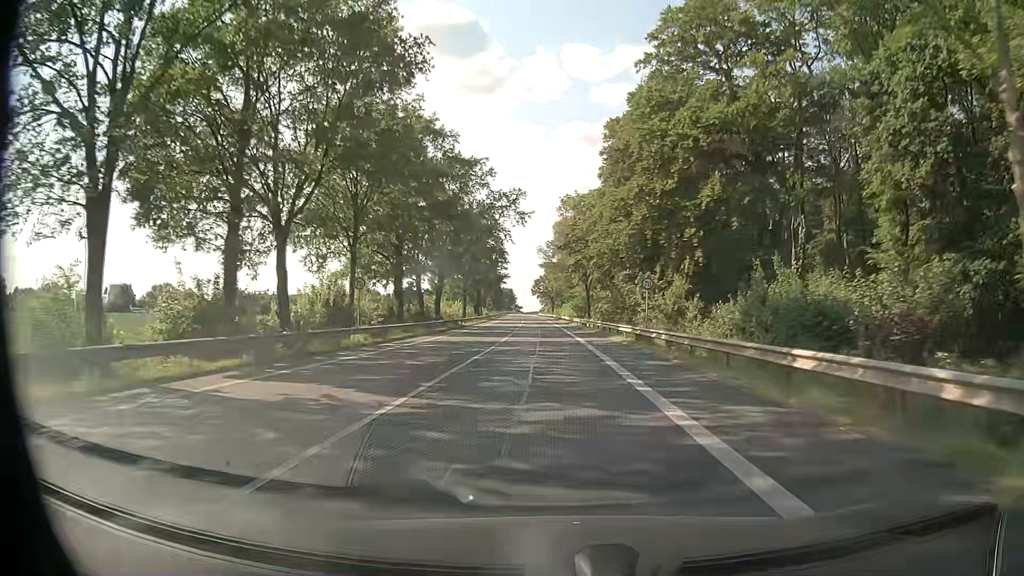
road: primary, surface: asphalt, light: Day
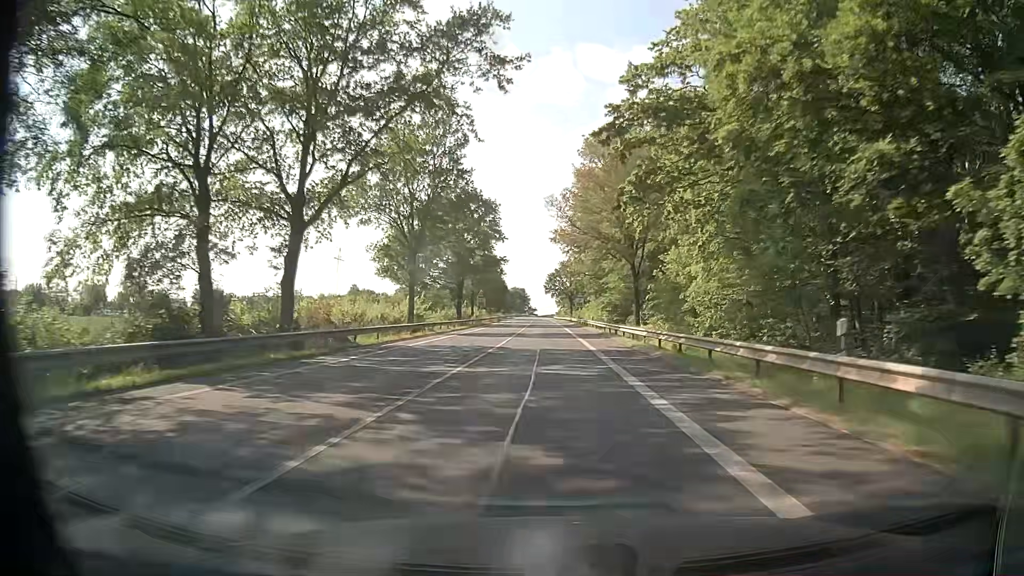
(-0.6, +42.3) m; -2°
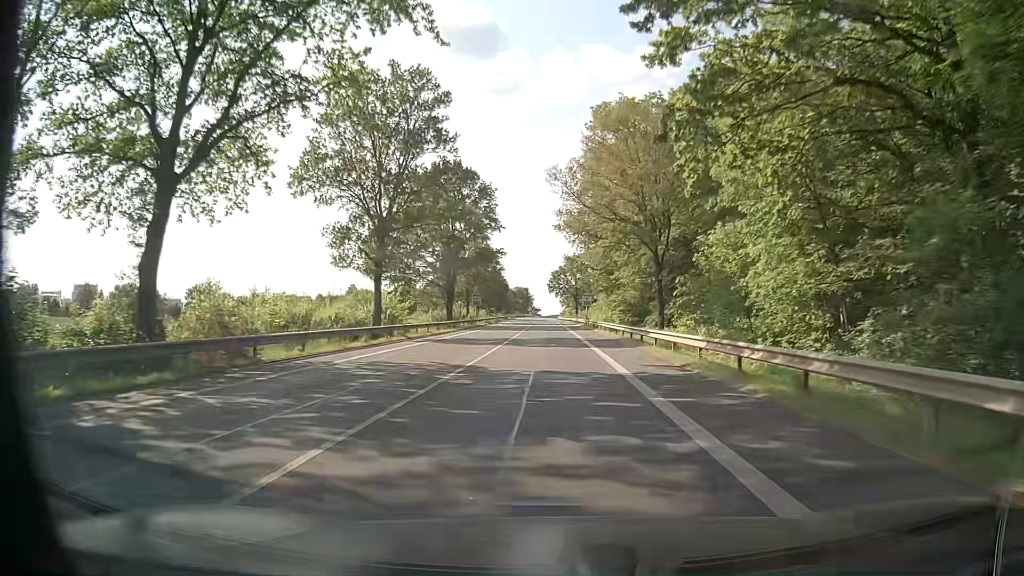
(0.0, +10.6) m; 0°
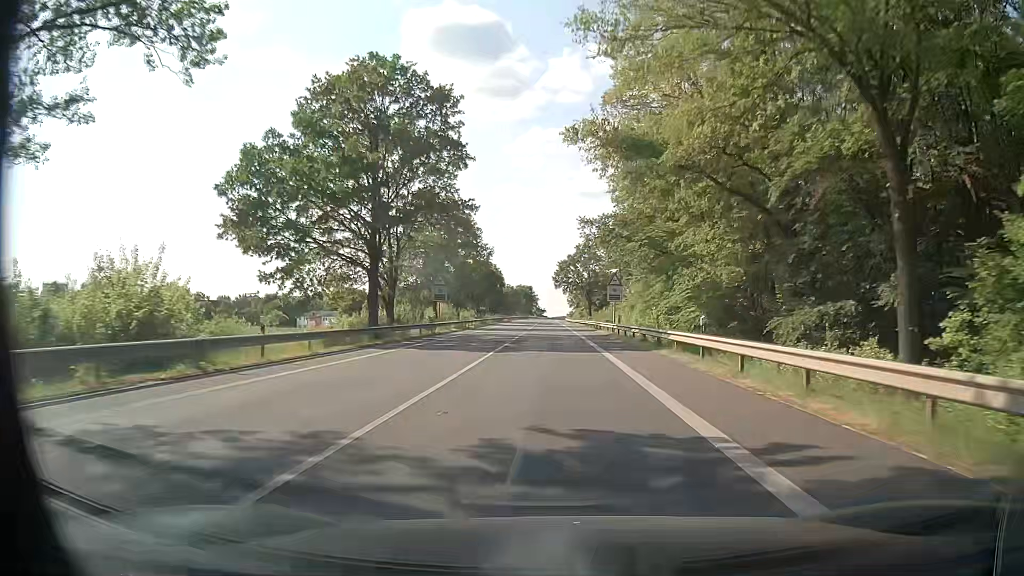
(-0.4, +31.9) m; 0°
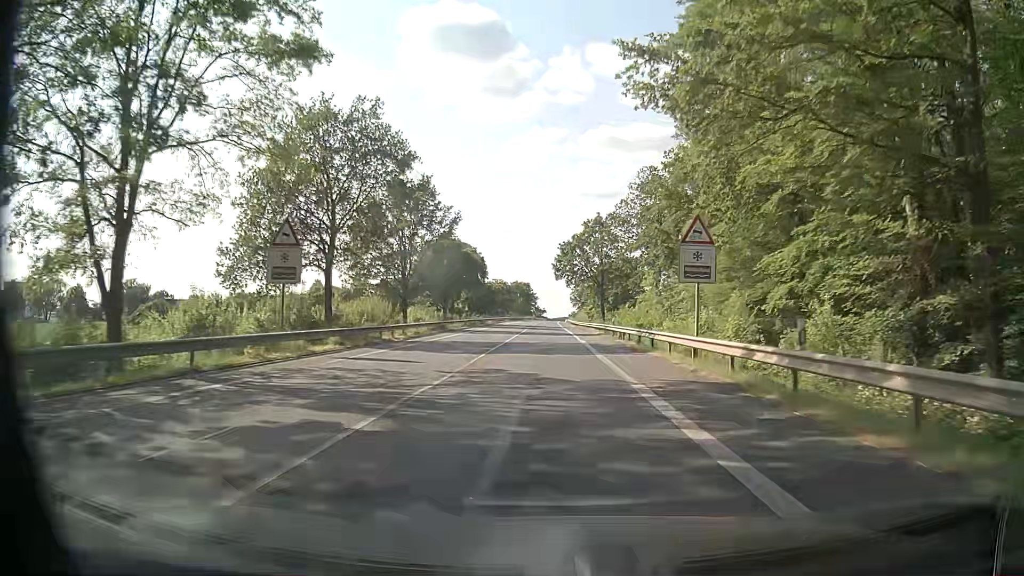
(-0.2, +32.1) m; 0°
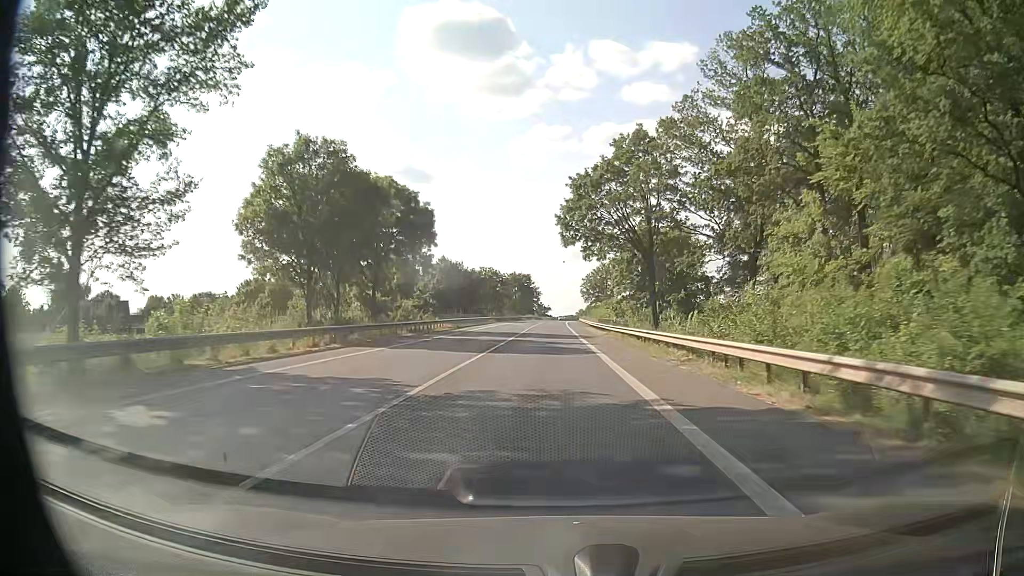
(-0.2, +42.8) m; 0°
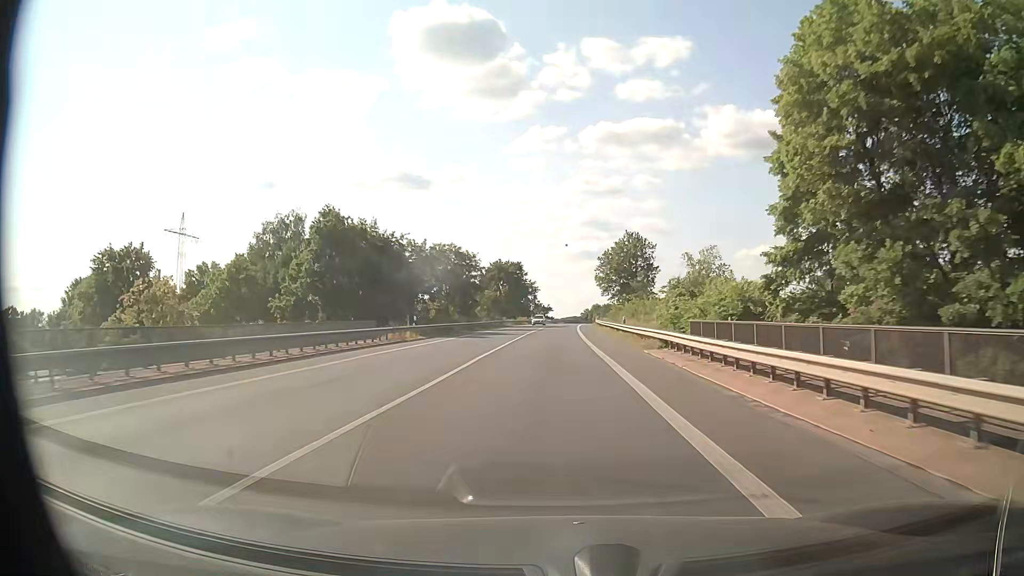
(-0.3, +53.6) m; 0°
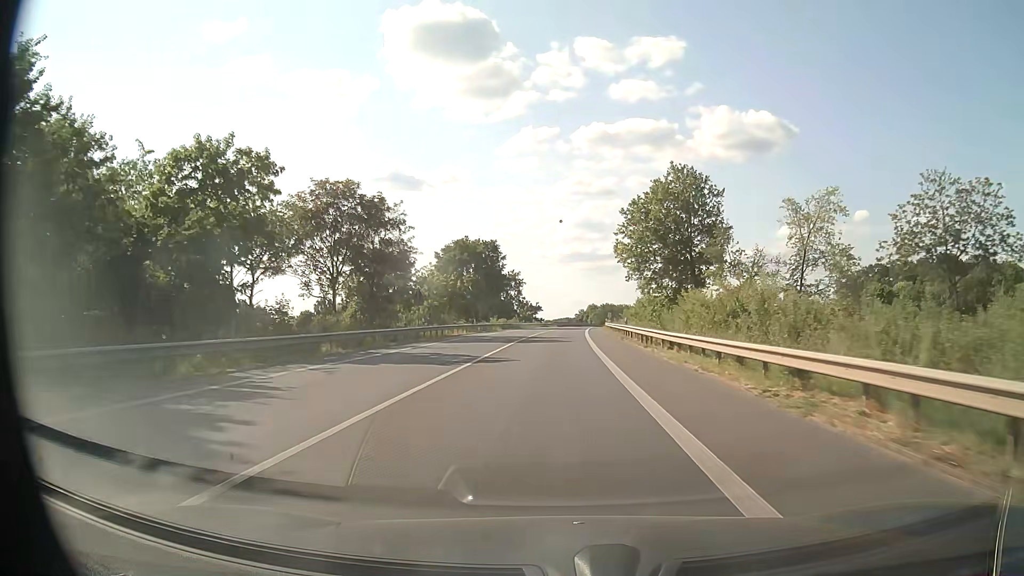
(+0.2, +42.9) m; +1°
(0, +10) (0, +20) (0, +30) (0, +40) (+1, +50) (+1, +60) (+1, +70) (+2, +80) (+2, +90) (+3, +100) m
